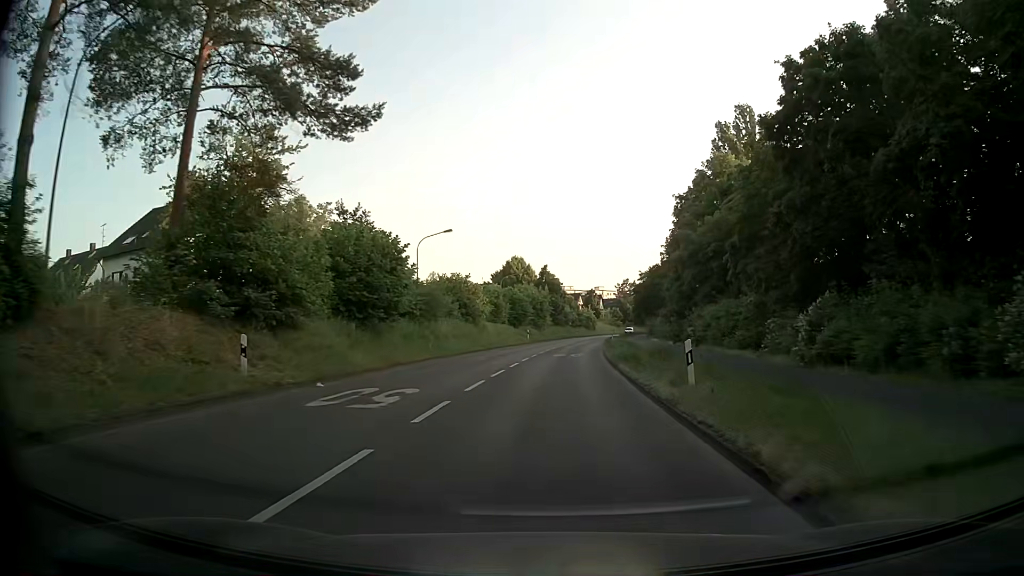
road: secondary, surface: asphalt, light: Day
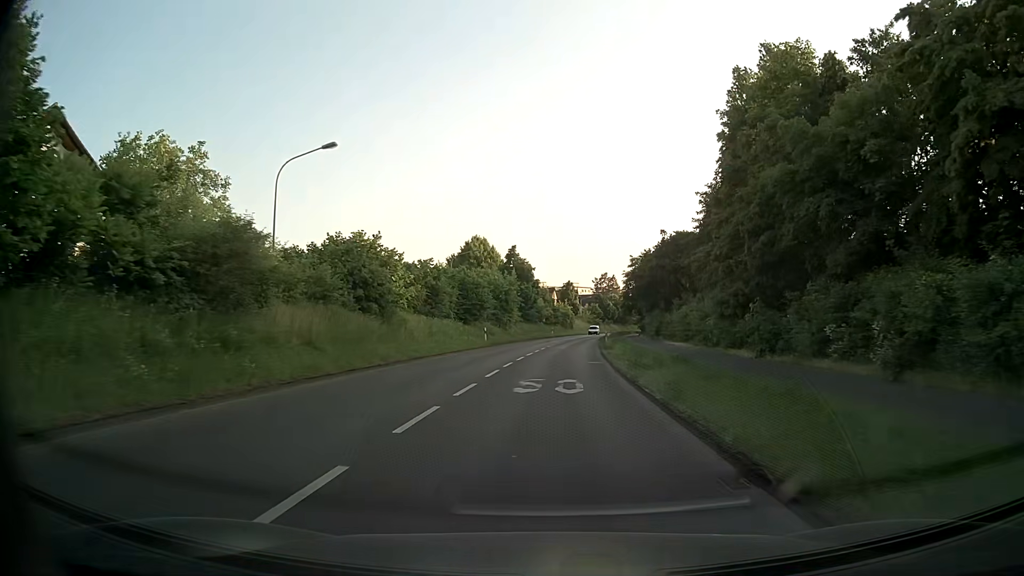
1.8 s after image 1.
(+0.5, +21.7) m; +3°
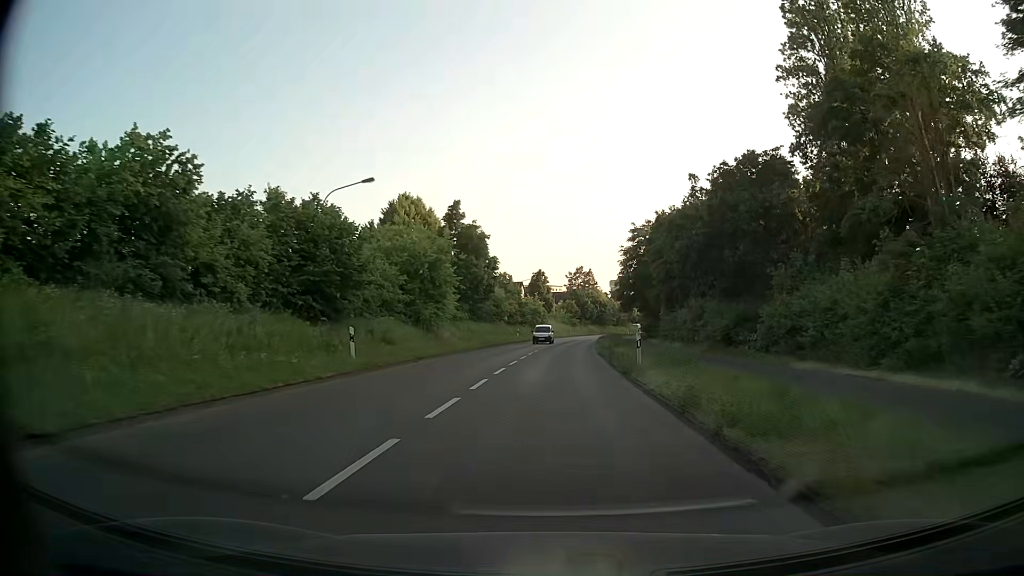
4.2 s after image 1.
(+0.5, +28.8) m; +2°
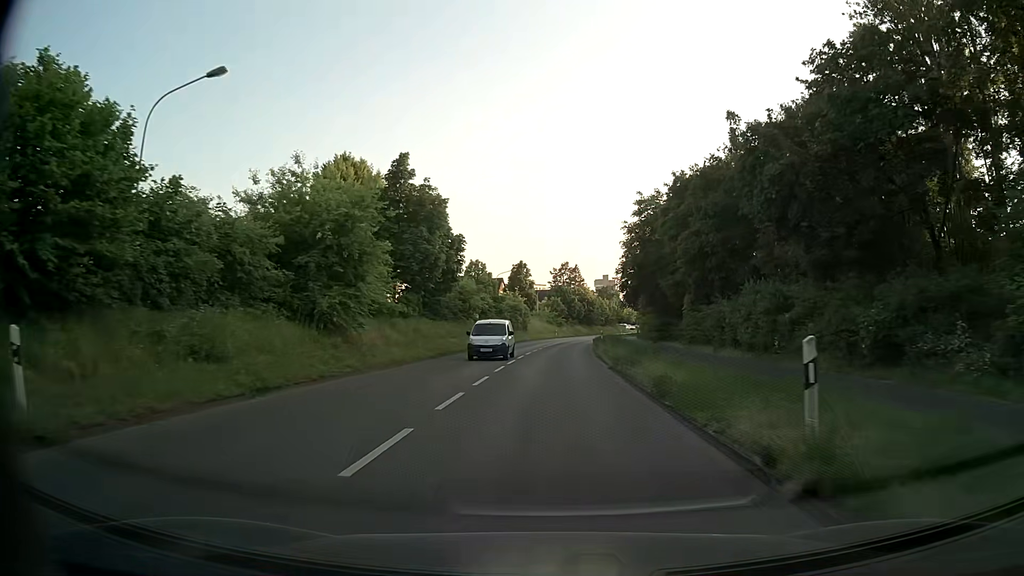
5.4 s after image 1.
(+0.2, +14.4) m; +1°
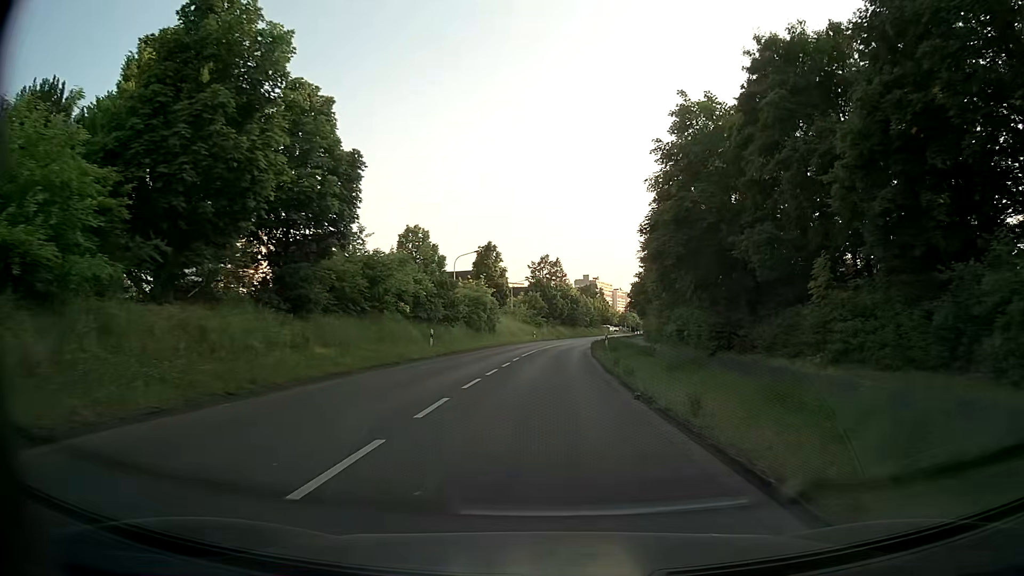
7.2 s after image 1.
(+0.3, +21.6) m; +1°
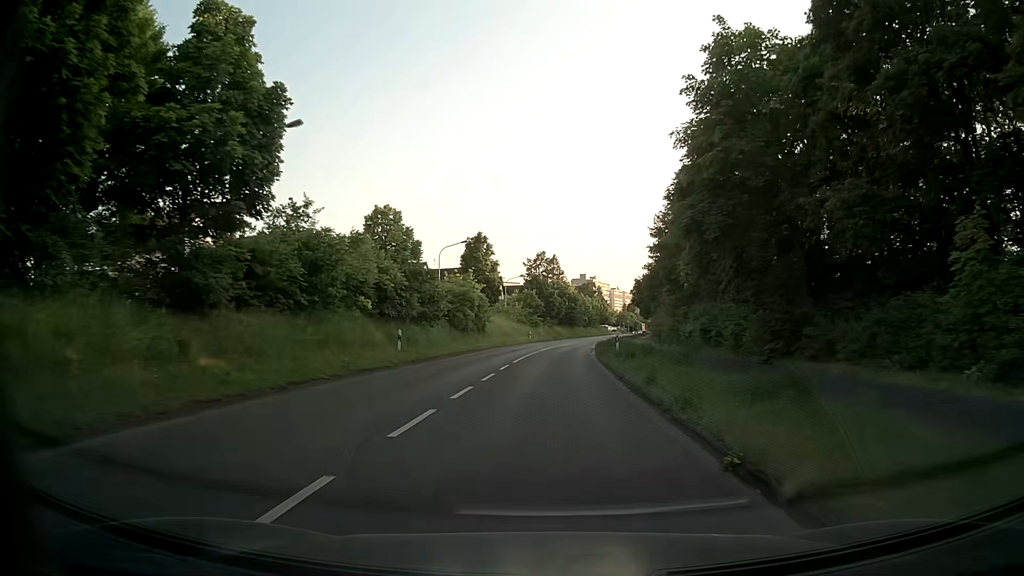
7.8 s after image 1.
(+0.1, +7.2) m; +1°
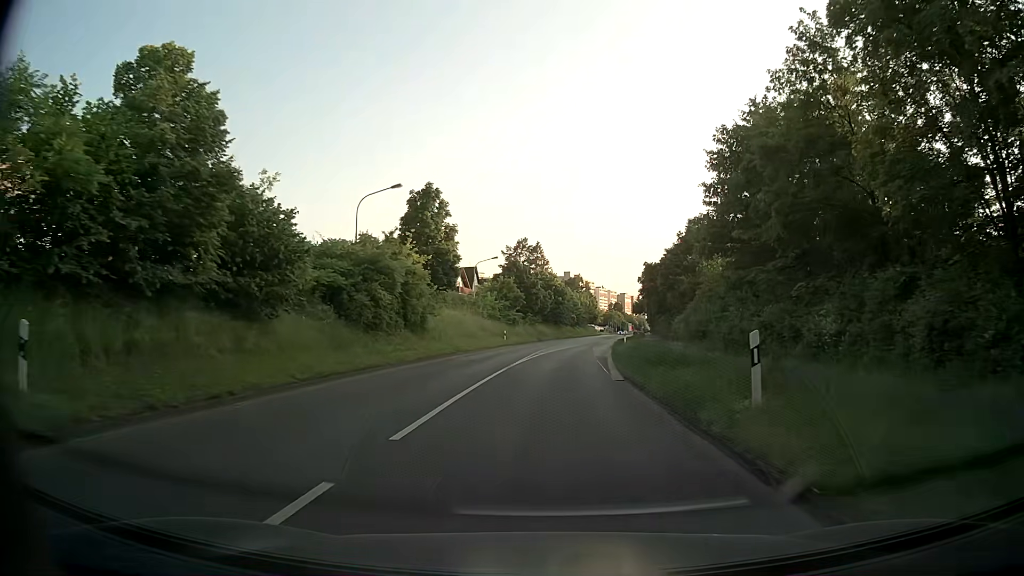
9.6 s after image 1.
(+0.2, +21.5) m; +1°
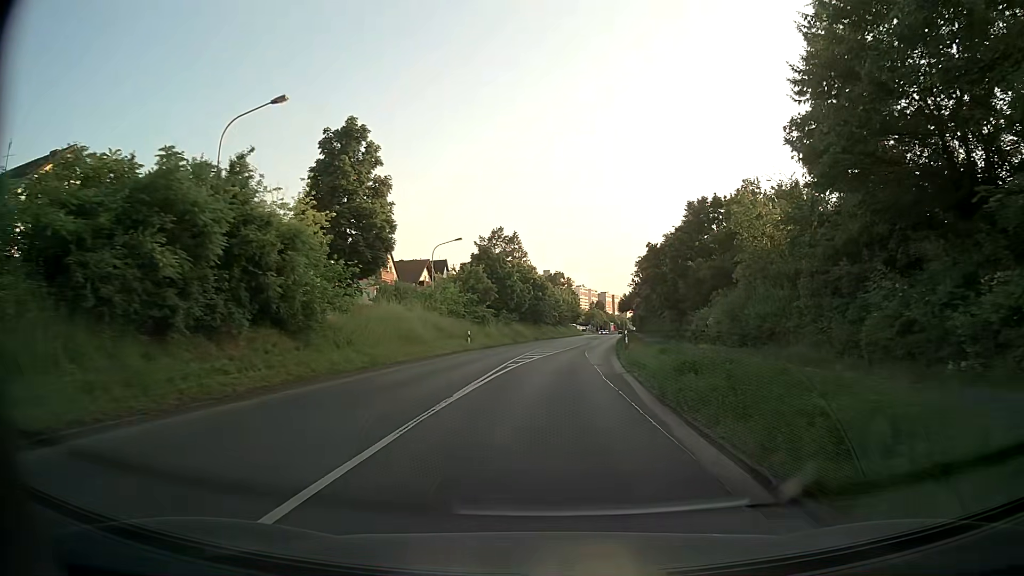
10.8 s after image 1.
(+0.3, +14.3) m; +2°
(0, +10) (0, +20) (+1, +30) (+2, +40) (+3, +50) (+4, +60) (+6, +70) (+7, +80) (+8, +90) (+9, +99) m
